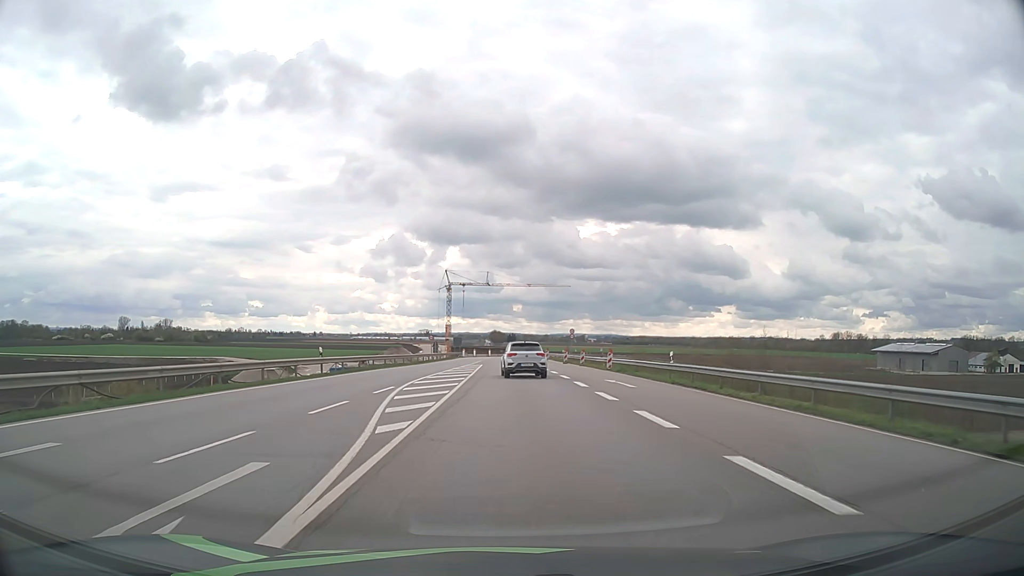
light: Day
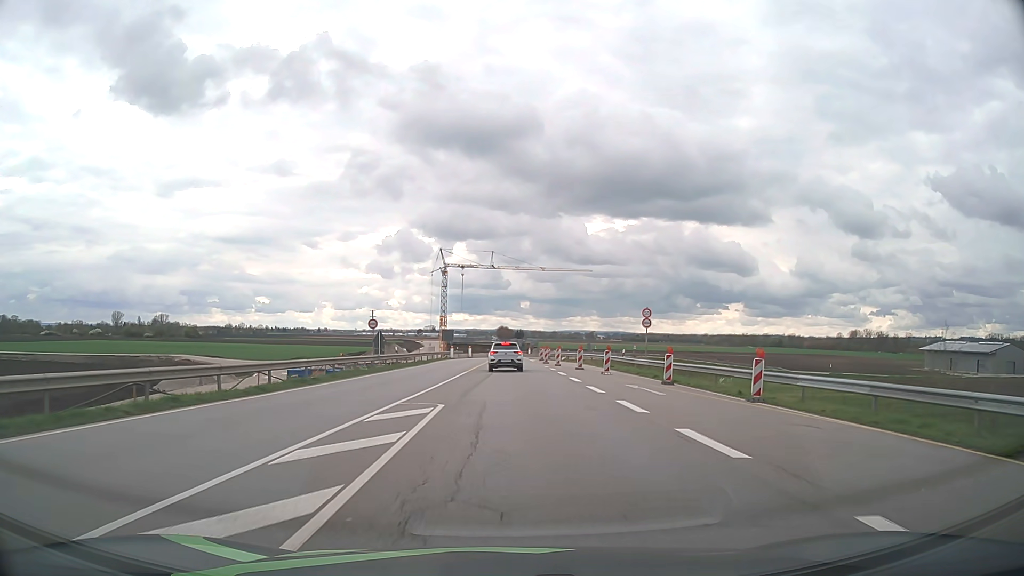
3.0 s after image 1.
(-0.4, +39.2) m; -1°
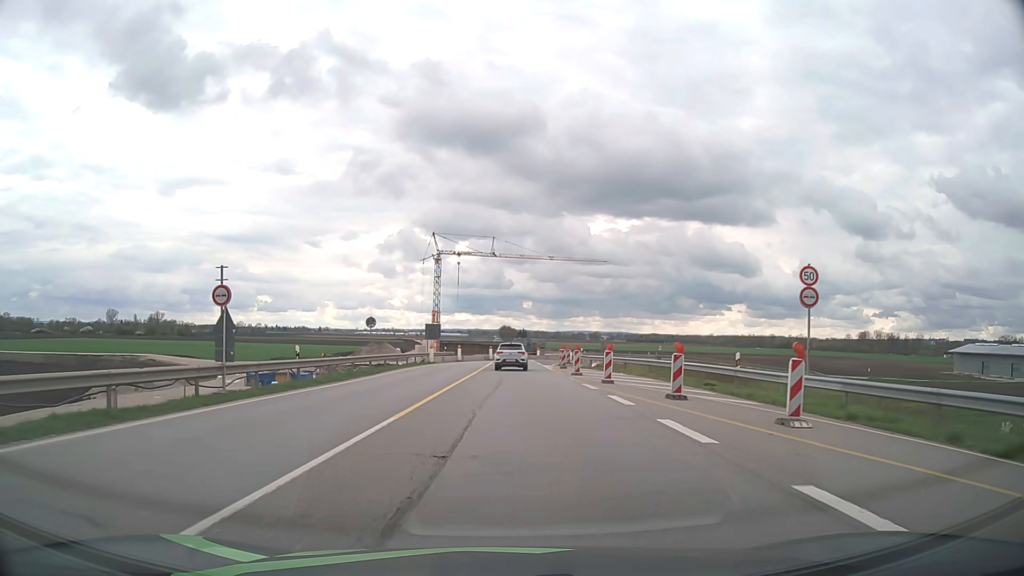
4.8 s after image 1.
(0.0, +22.8) m; 0°
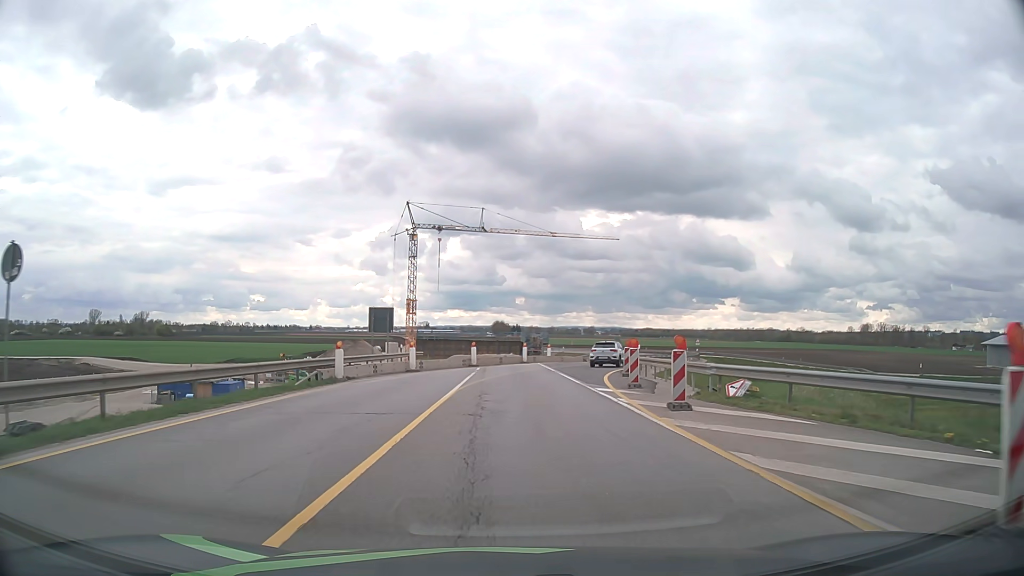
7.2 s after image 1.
(0.0, +29.0) m; 0°
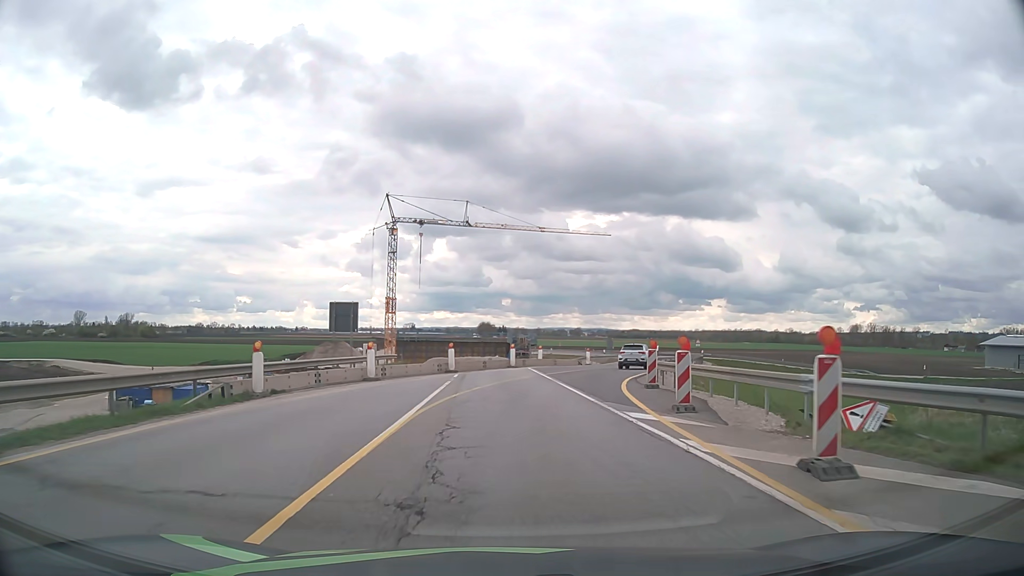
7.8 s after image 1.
(+0.1, +7.2) m; +1°
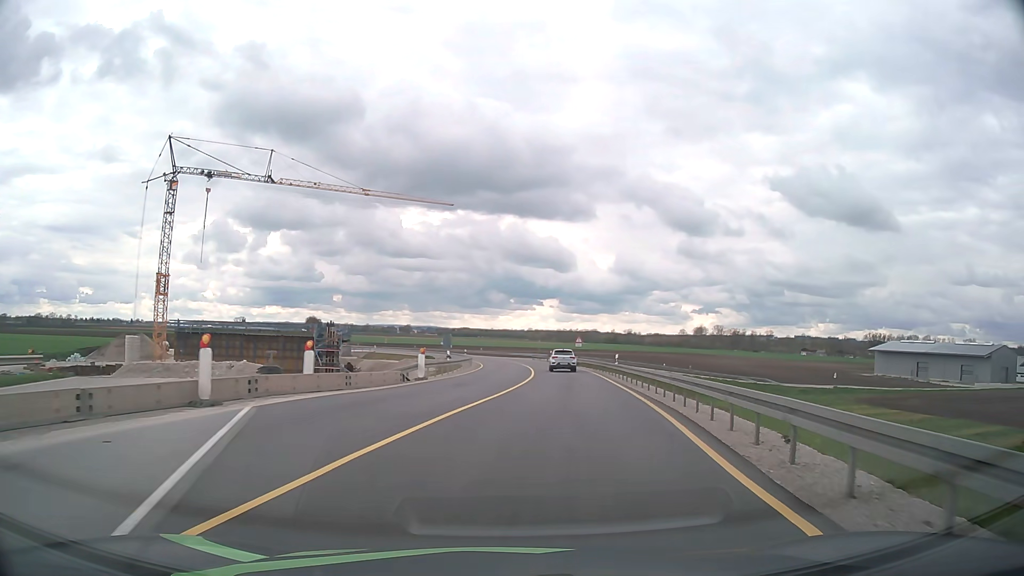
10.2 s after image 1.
(+2.8, +28.1) m; +14°
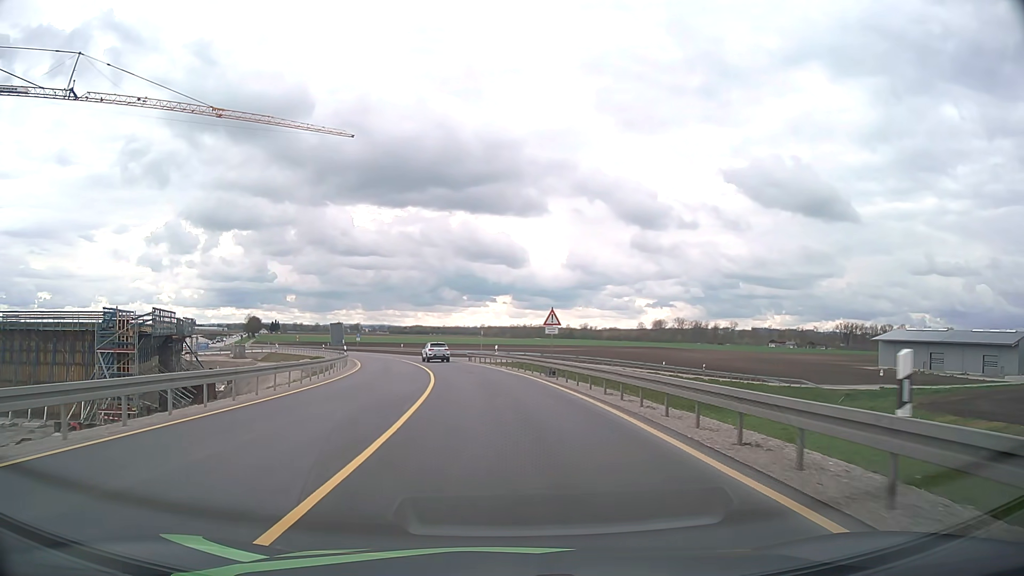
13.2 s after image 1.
(+3.1, +35.2) m; +5°
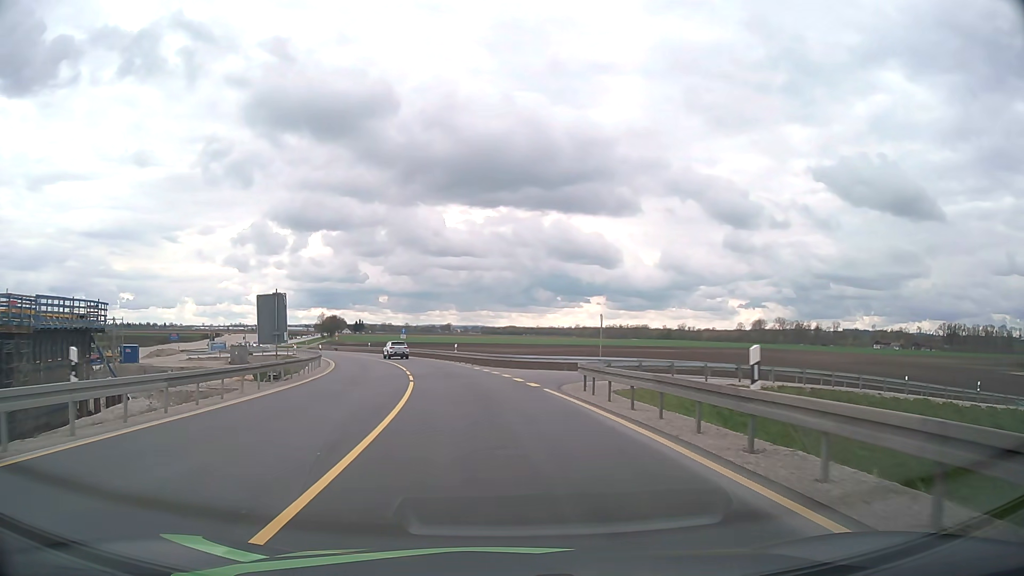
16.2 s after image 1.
(-2.4, +36.5) m; -8°
